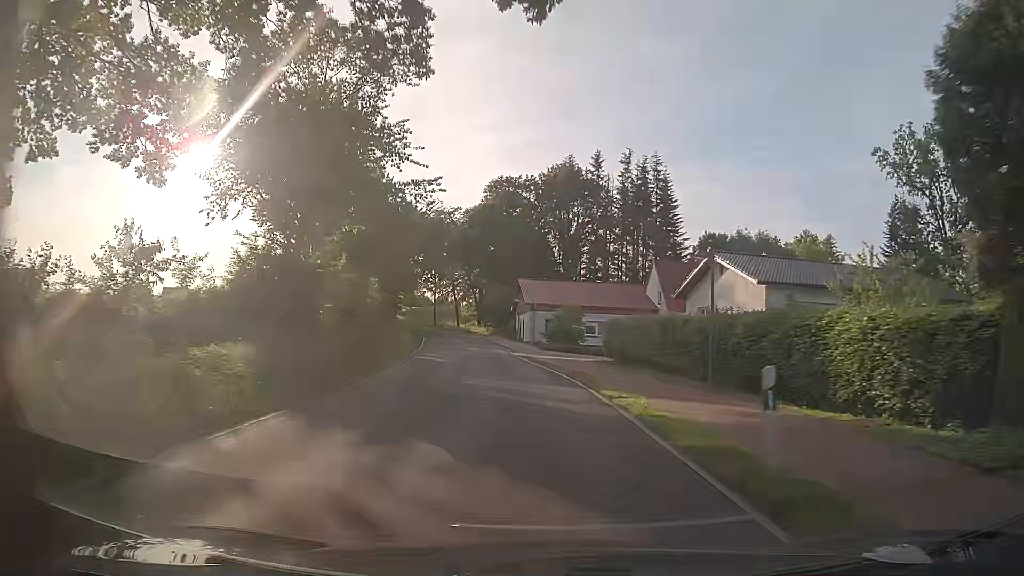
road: tertiary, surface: asphalt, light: Day
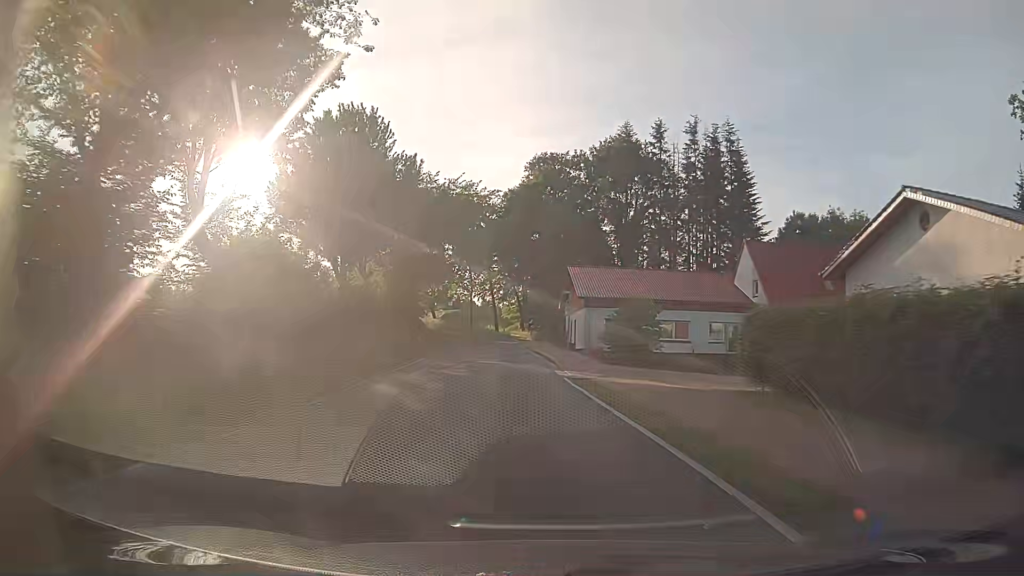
(-0.8, +16.2) m; -5°
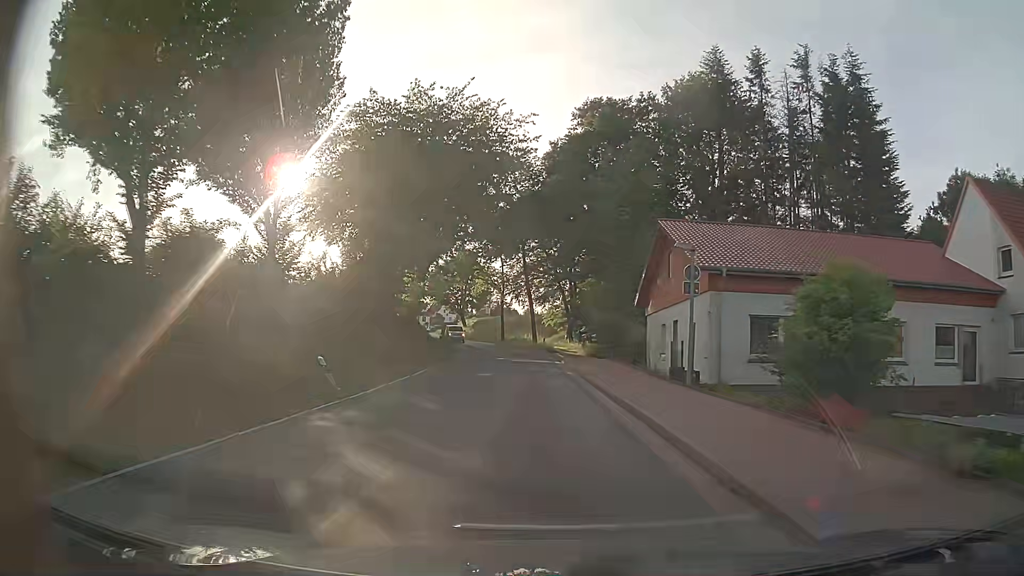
(-1.0, +24.6) m; -4°
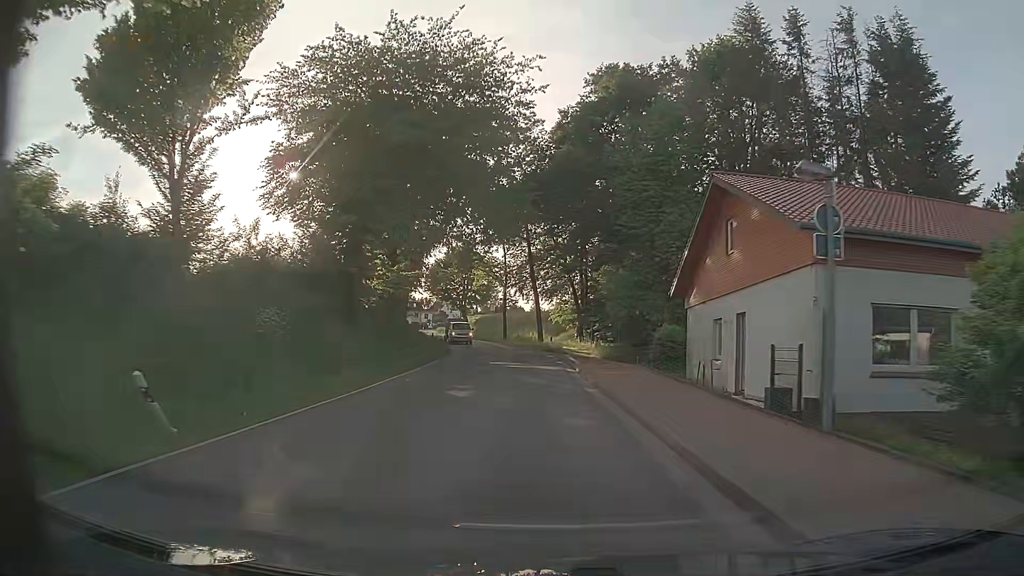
(0.0, +8.2) m; 0°
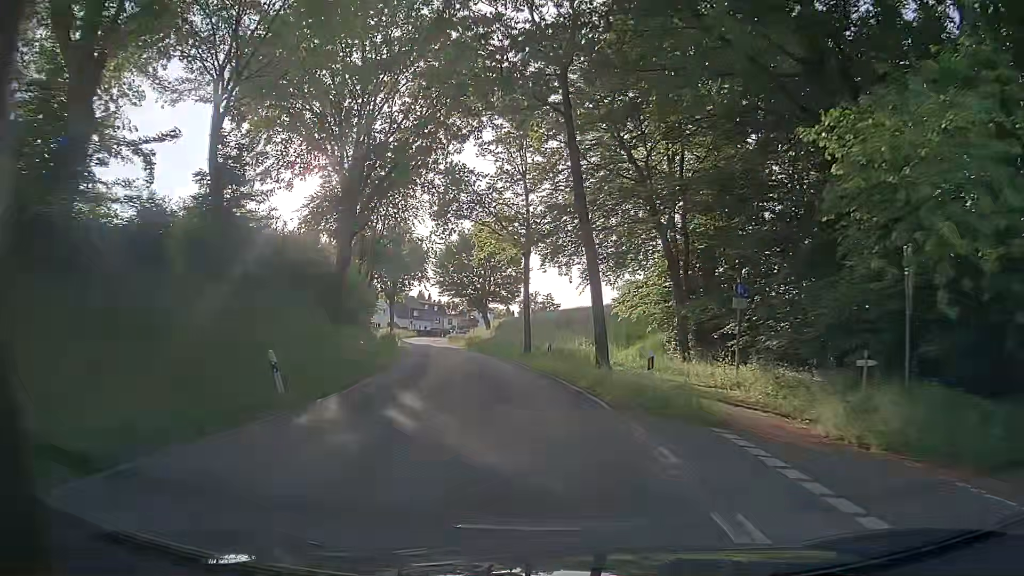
(-0.8, +32.8) m; -3°
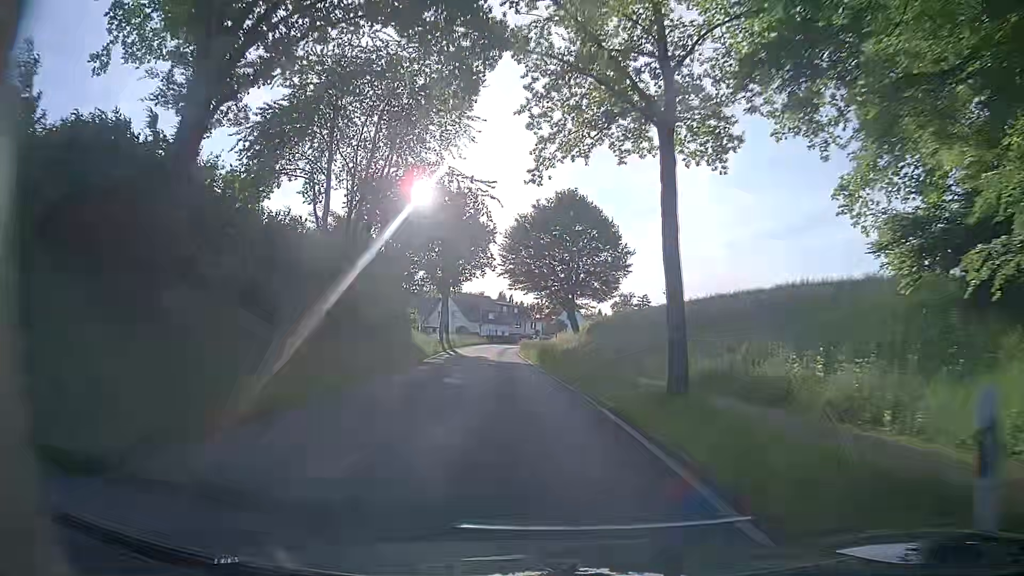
(-1.7, +24.2) m; -8°
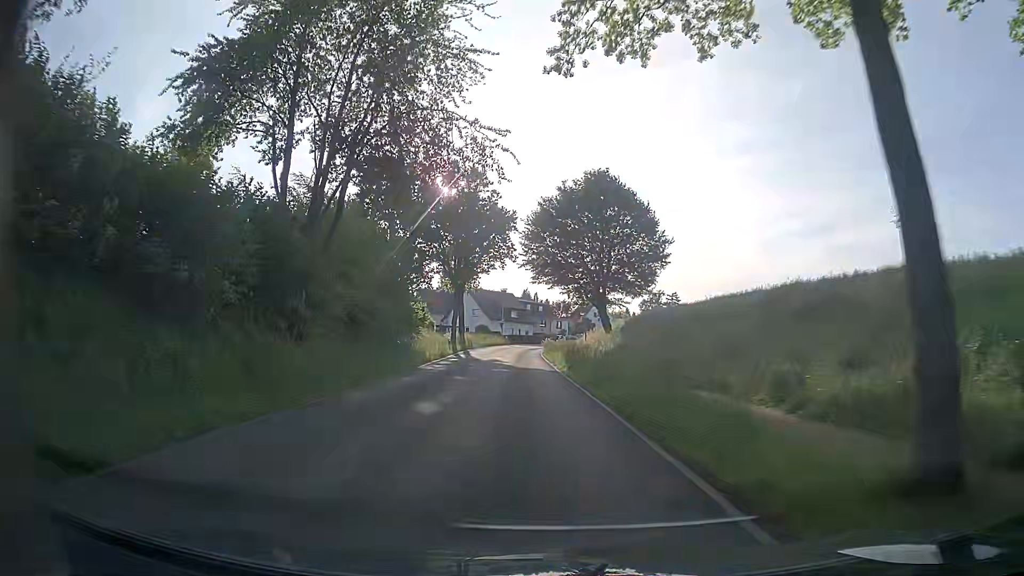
(-0.2, +8.1) m; -2°
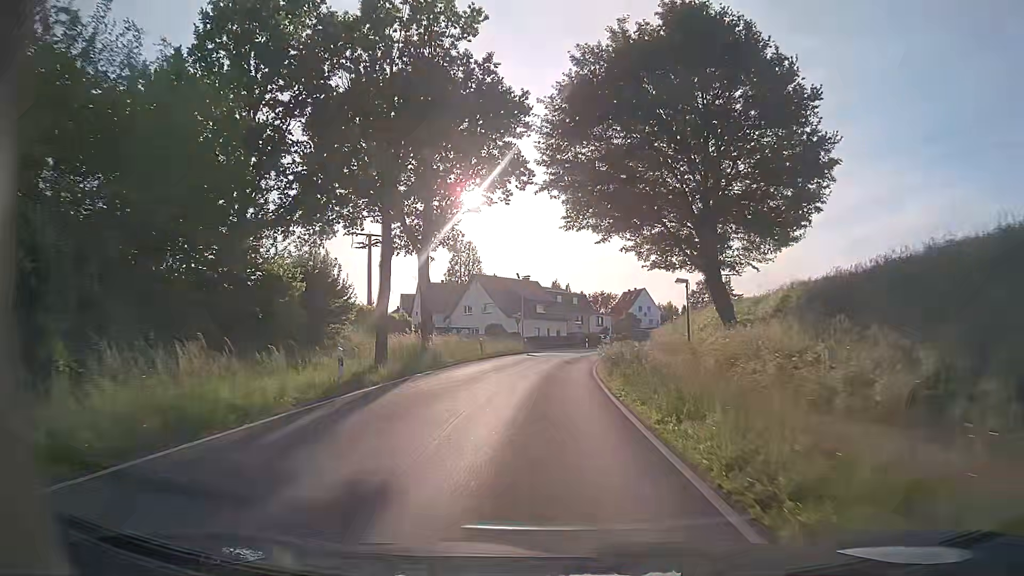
(-1.1, +32.4) m; -3°
(0, +10) (0, +20) (+1, +30) (+2, +40) (+3, +50) (+5, +60) (+7, +69) (+10, +79) (+14, +88) (+17, +98) m
